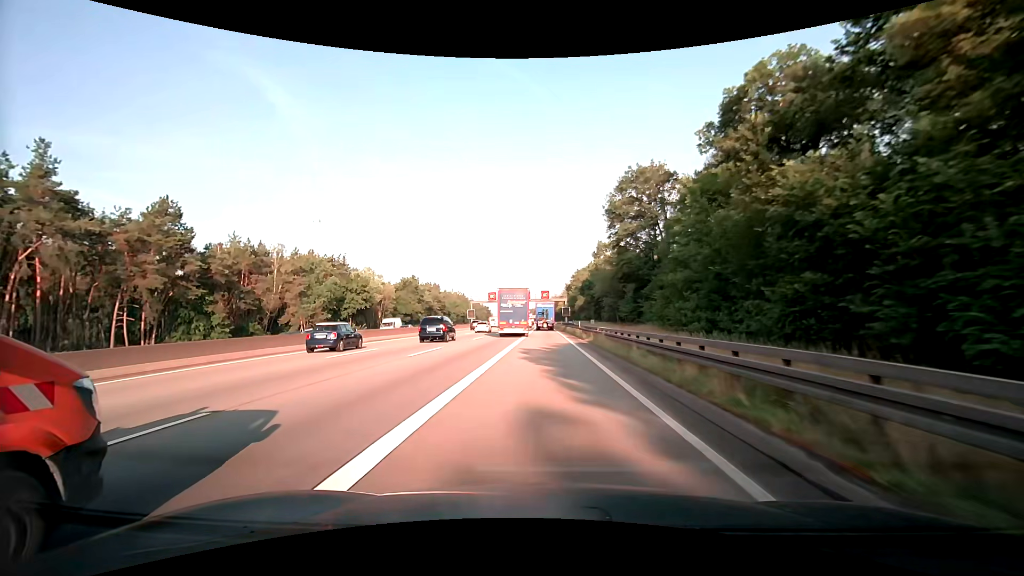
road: motorway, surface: asphalt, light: Day
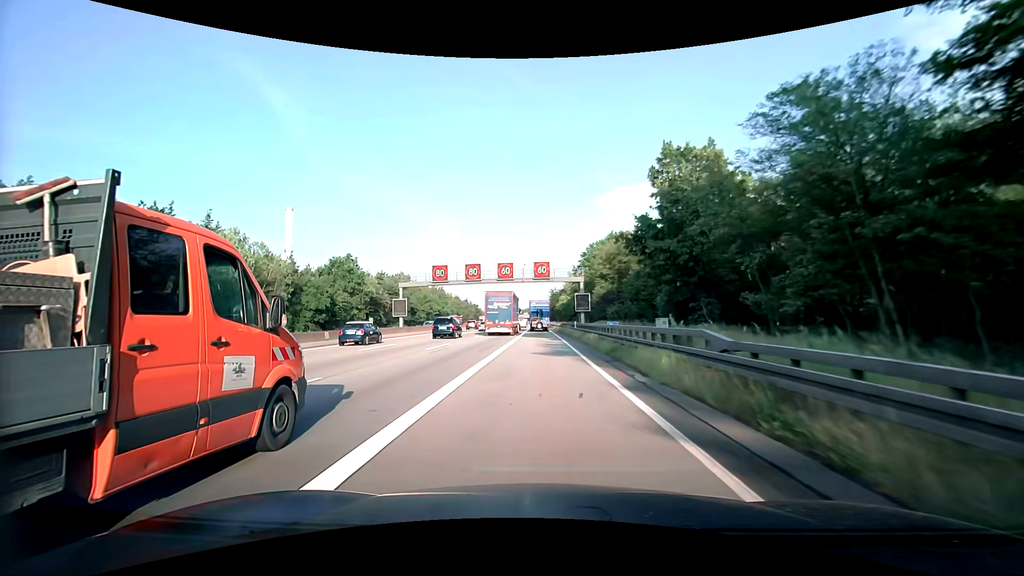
(+0.1, +49.8) m; 0°
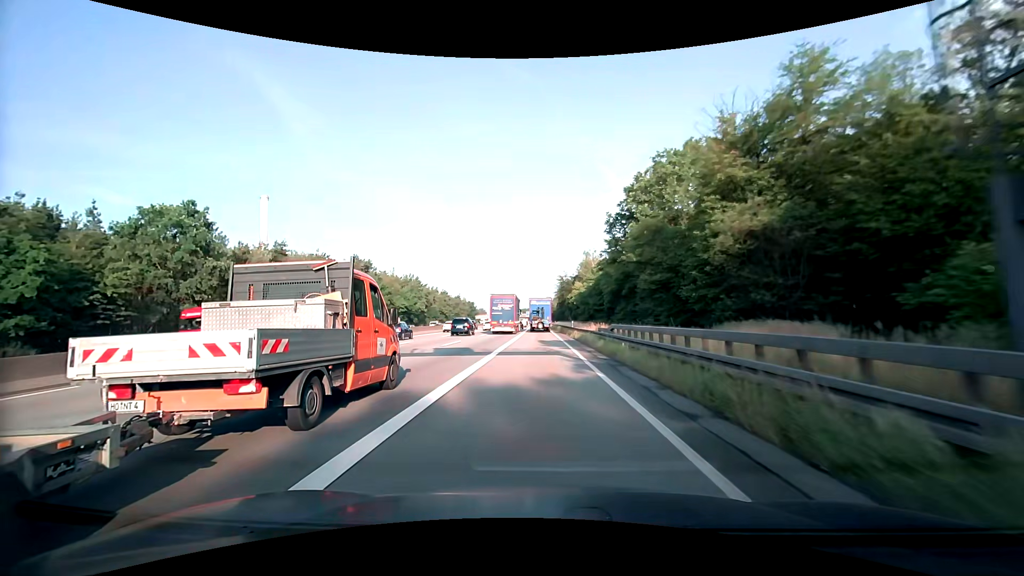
(-0.3, +49.6) m; -1°
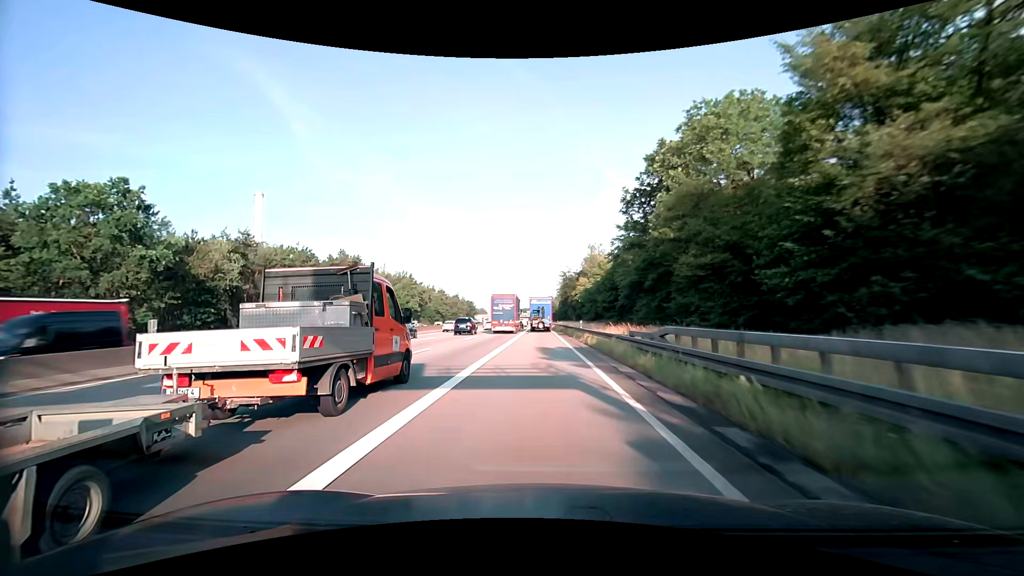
(-0.1, +9.9) m; -1°
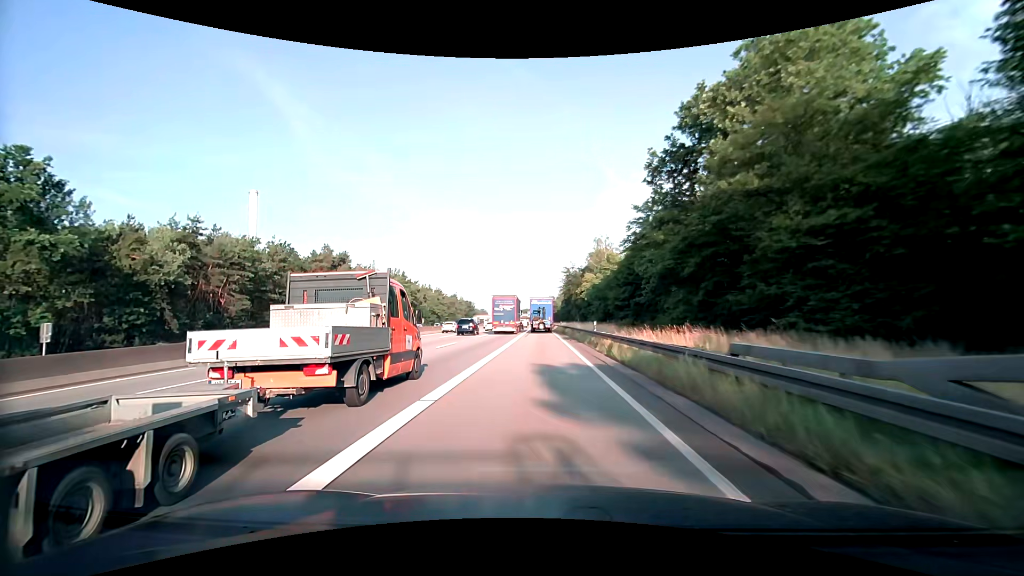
(+0.1, +9.9) m; 0°
